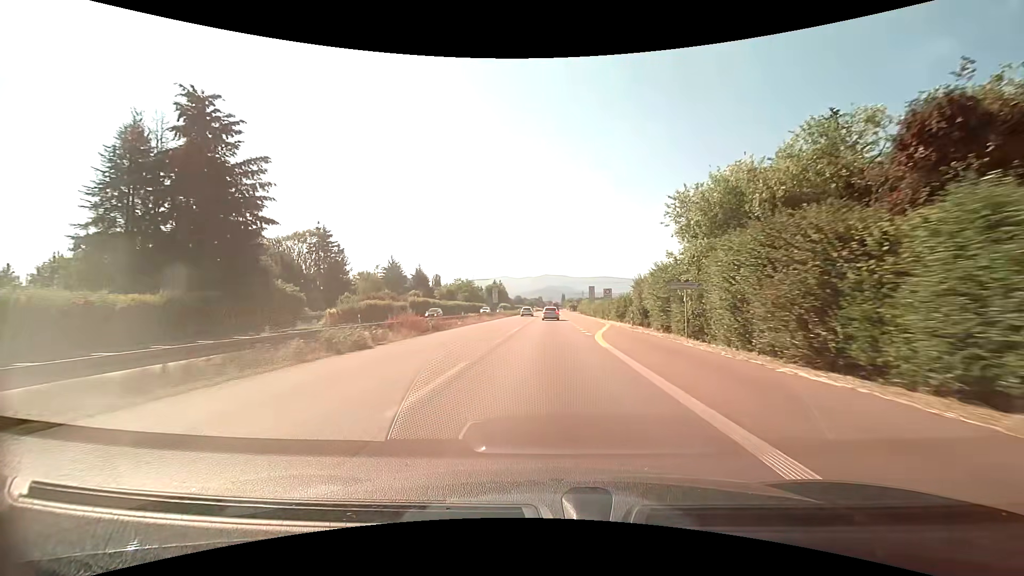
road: trunk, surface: asphalt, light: Day
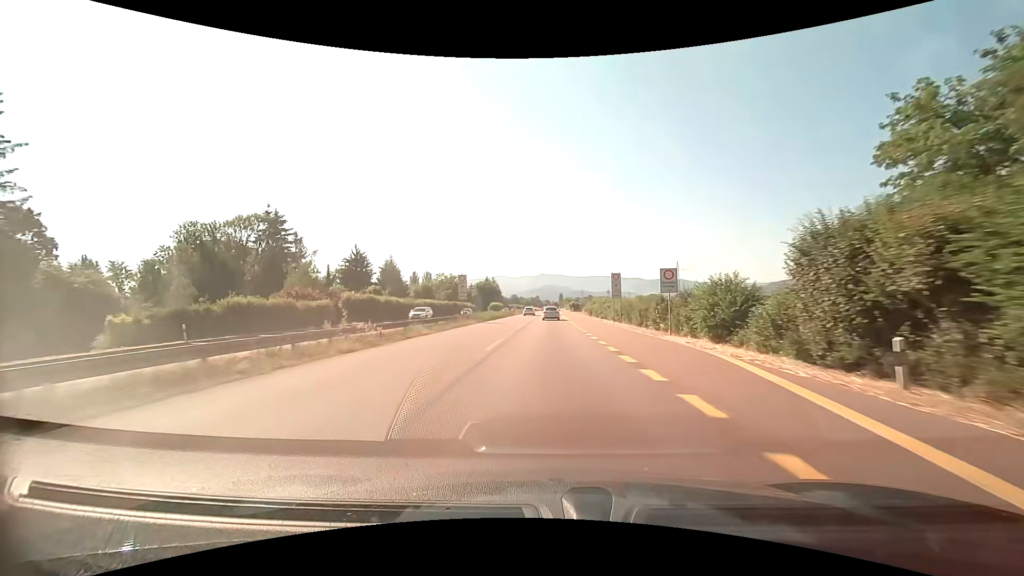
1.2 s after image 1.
(0.0, +26.9) m; 0°
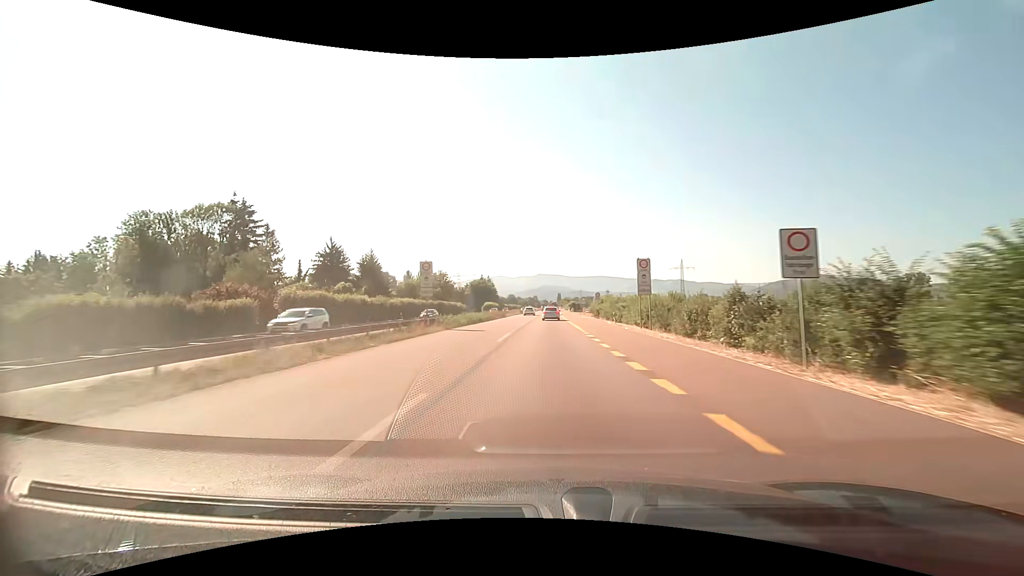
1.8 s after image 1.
(0.0, +13.4) m; 0°
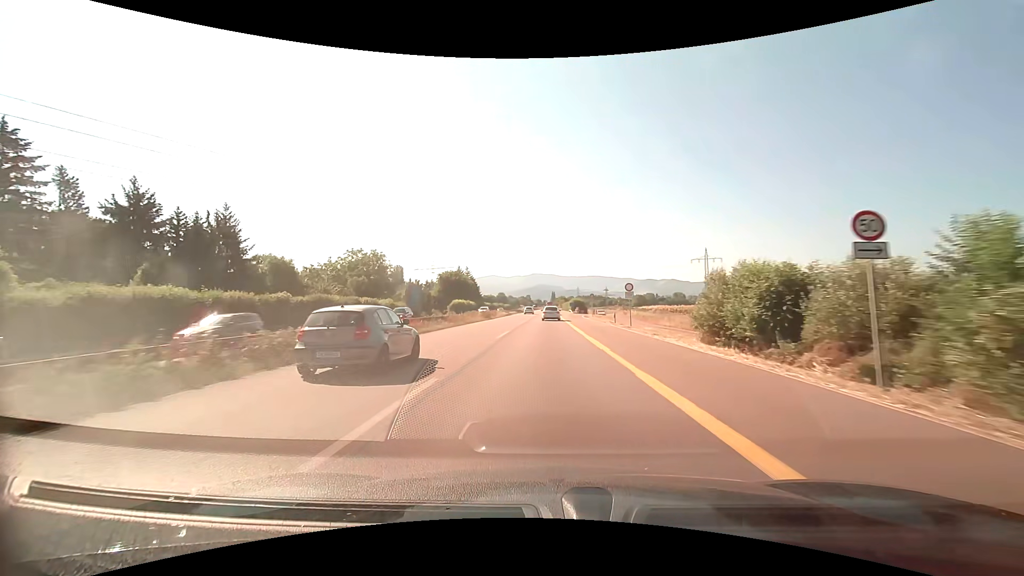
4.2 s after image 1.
(+0.3, +52.6) m; +1°
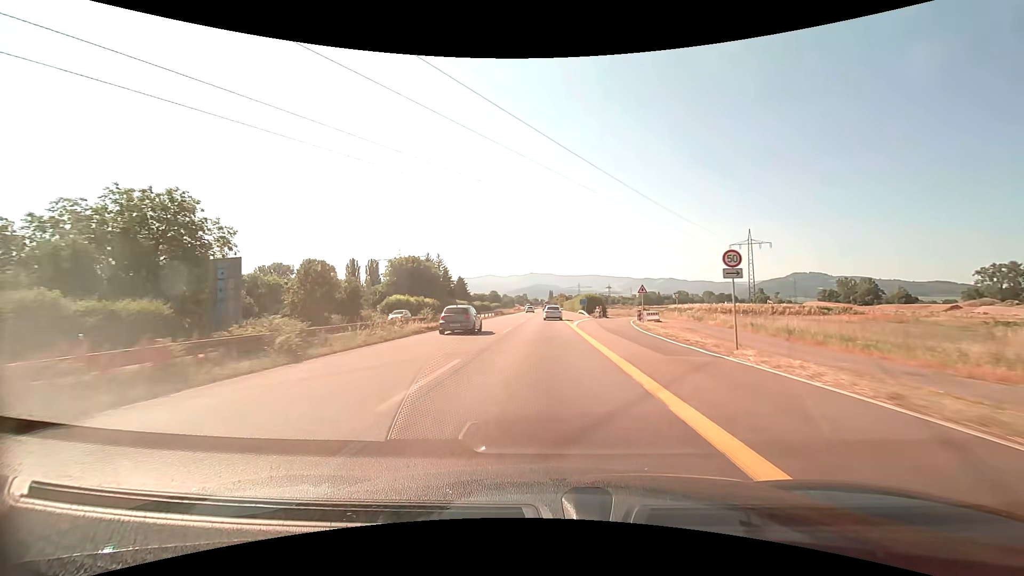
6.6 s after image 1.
(+0.2, +51.0) m; 0°
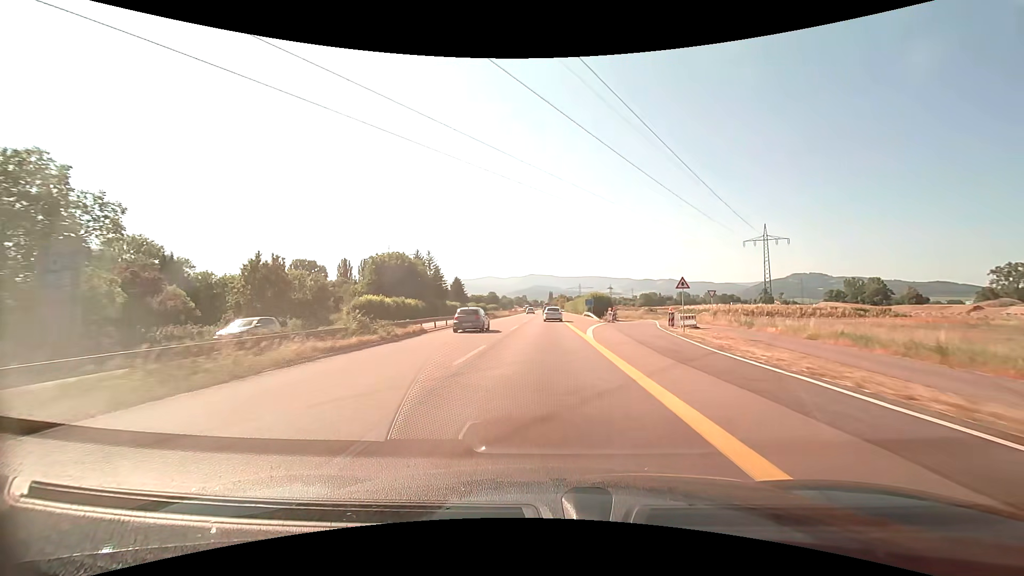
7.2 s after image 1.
(0.0, +12.6) m; 0°
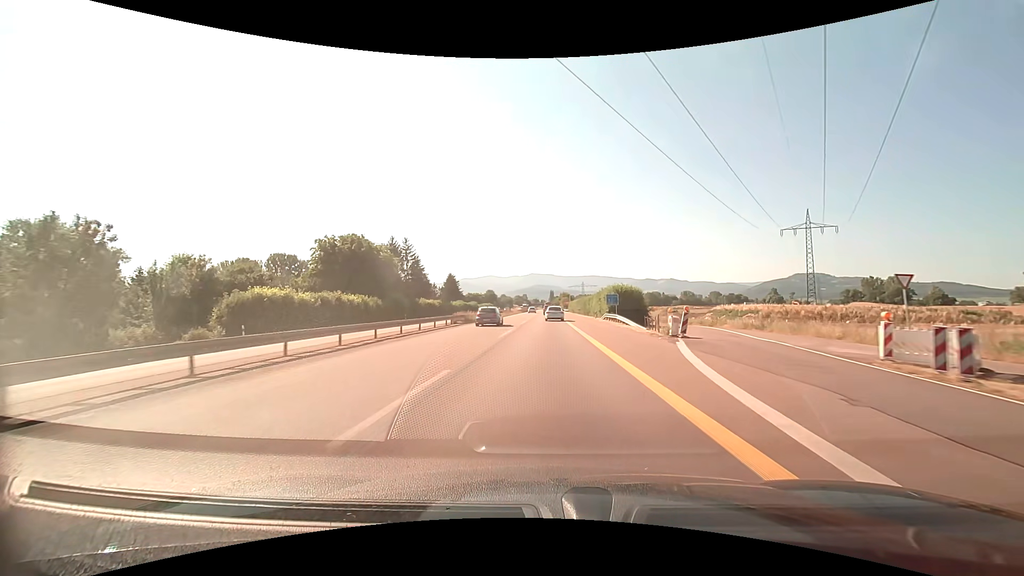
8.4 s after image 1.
(0.0, +25.2) m; 0°
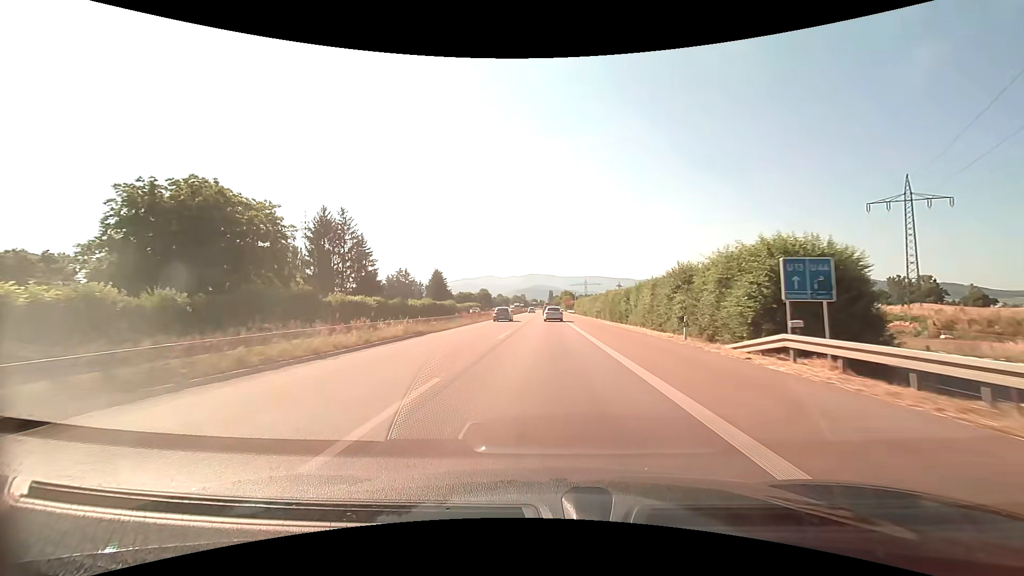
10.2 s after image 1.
(0.0, +37.5) m; 0°
(0, +10) (0, +20) (0, +30) (0, +40) (0, +50) (0, +60) (0, +70) (0, +80) (0, +90) (0, +100) m
